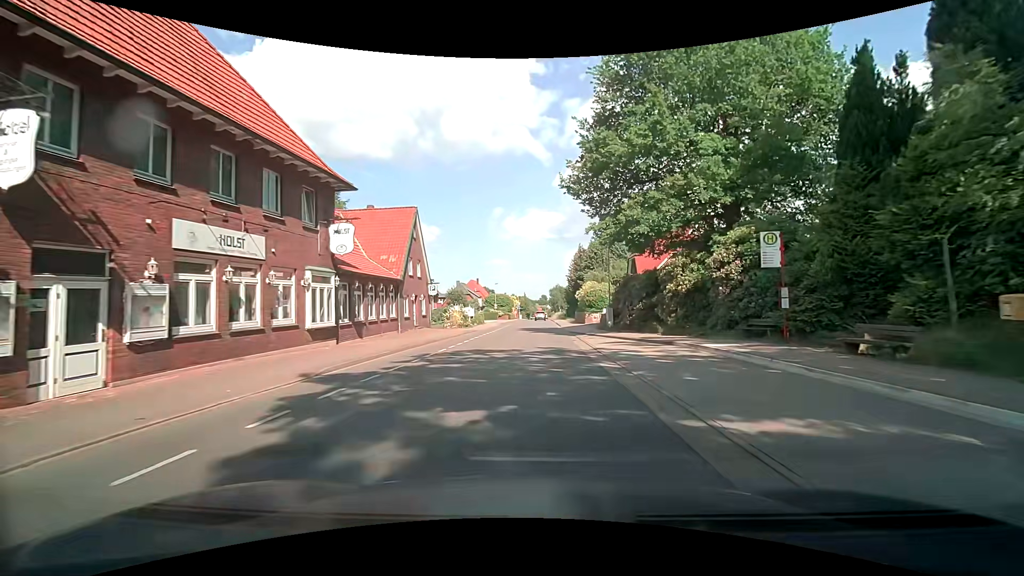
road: tertiary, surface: asphalt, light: Day
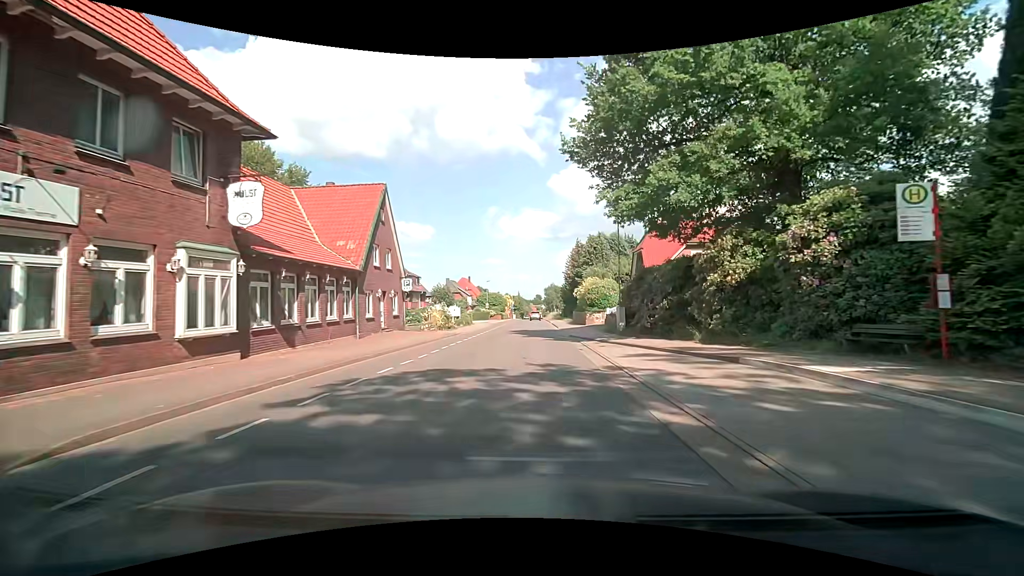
(0.0, +6.3) m; 0°
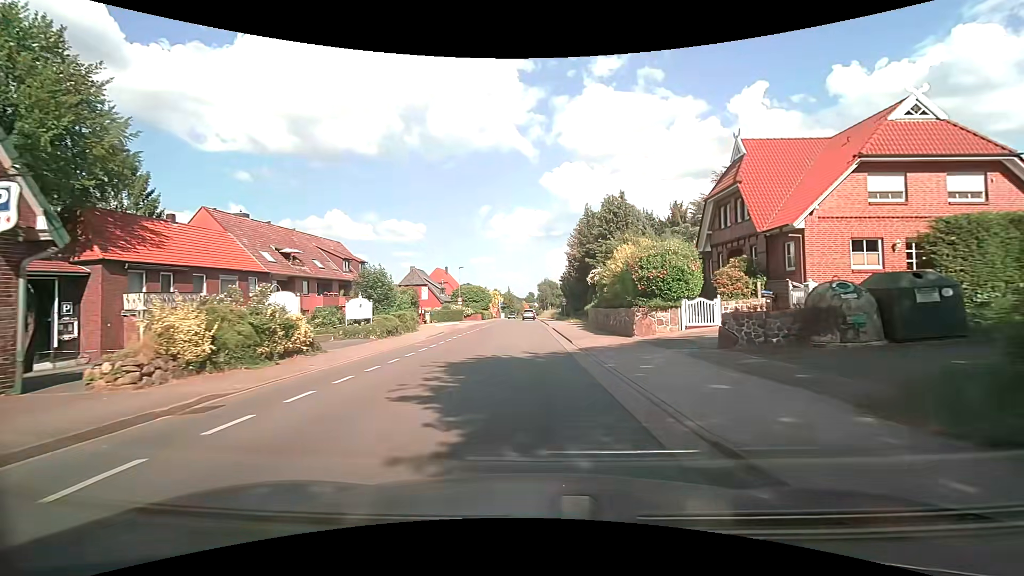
(+0.6, +24.8) m; +1°
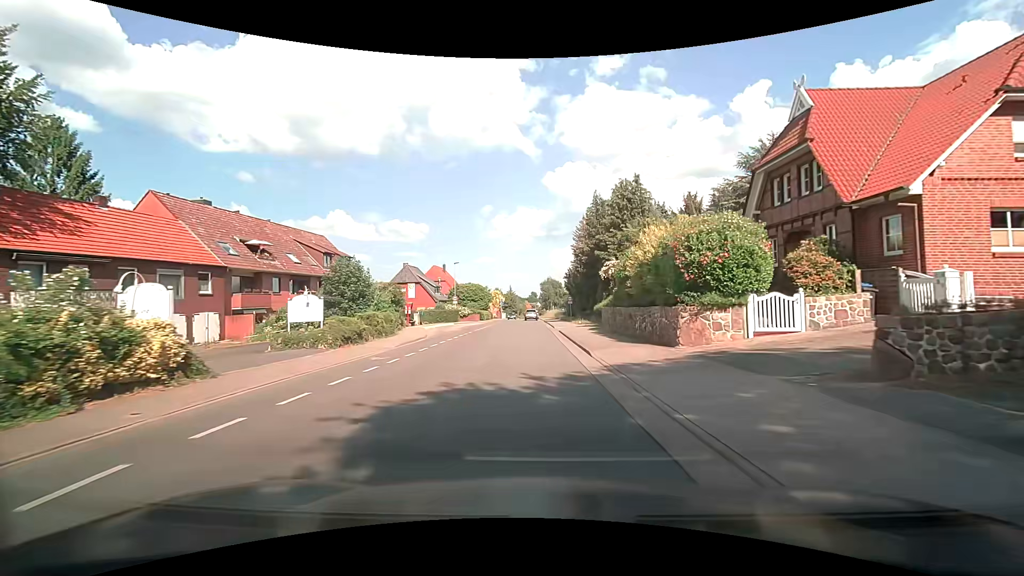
(0.0, +6.0) m; +1°
(0, +10) (0, +20) (0, +30) (-1, +40) (-1, +50) (-1, +60) (-1, +70) (-3, +80) (-4, +90) (-5, +100) m
